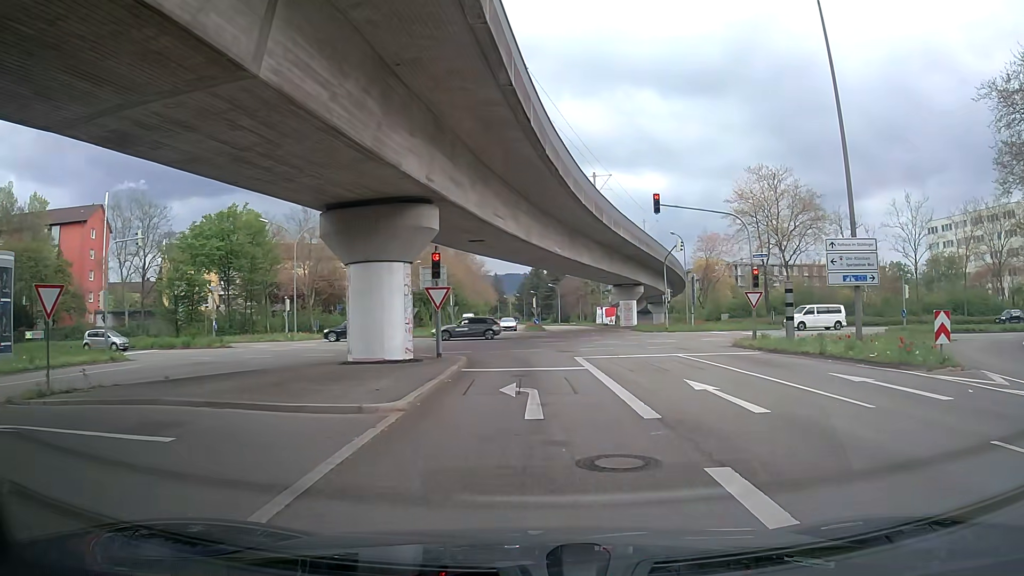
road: tertiary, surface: asphalt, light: Day
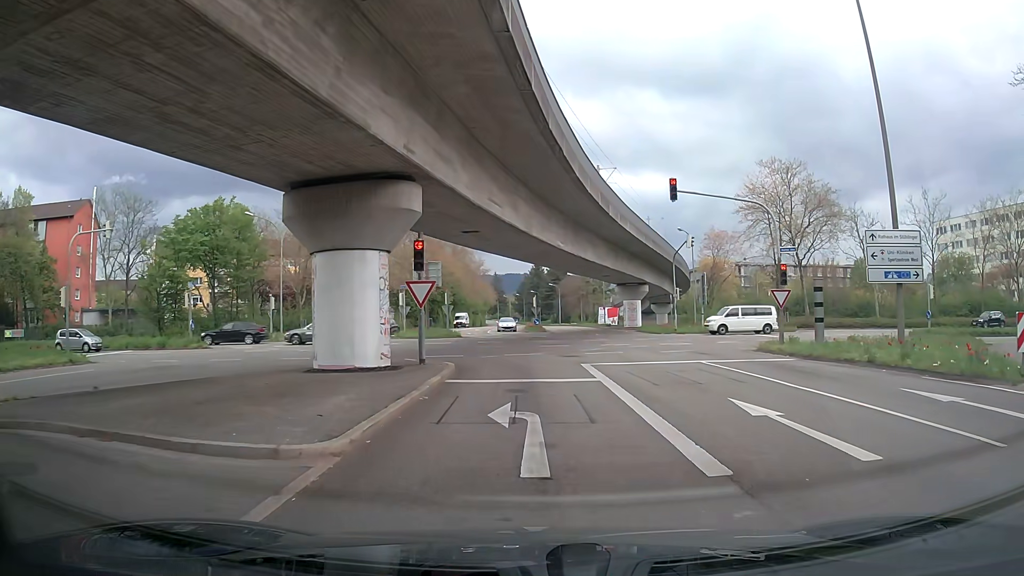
(0.0, +3.2) m; +1°
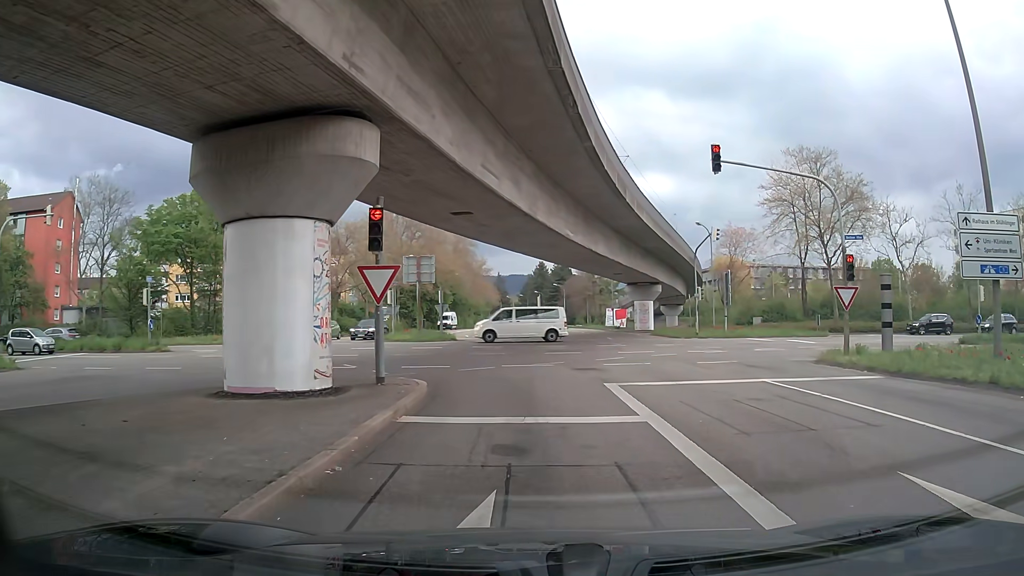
(0.0, +5.2) m; -1°
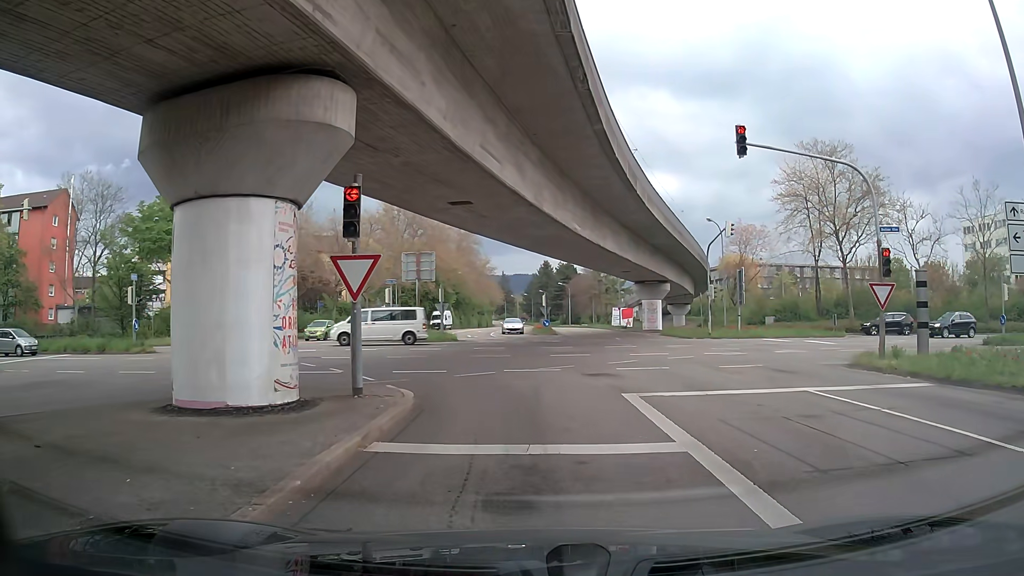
(0.0, +1.9) m; -1°
